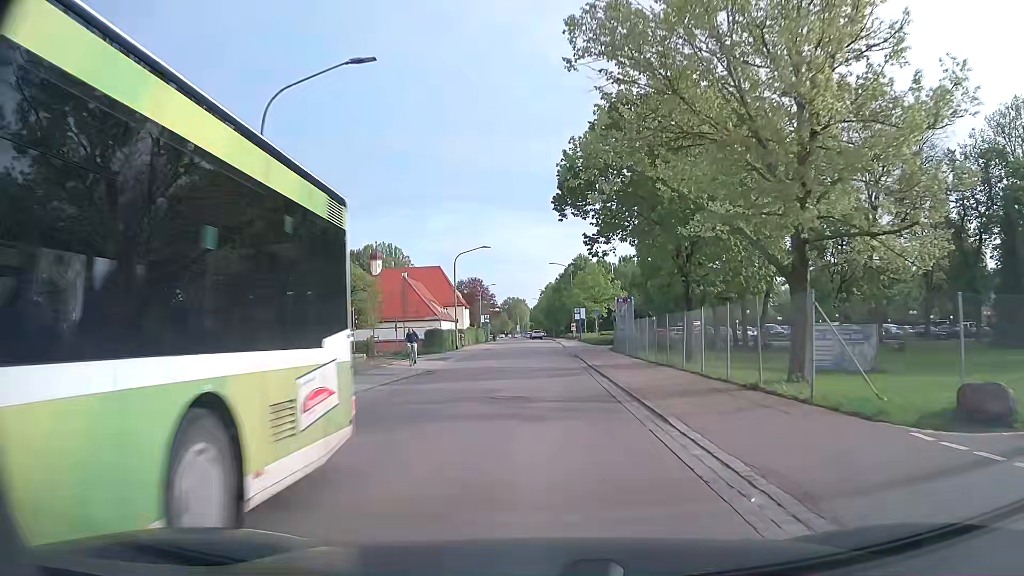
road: tertiary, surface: asphalt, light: Day
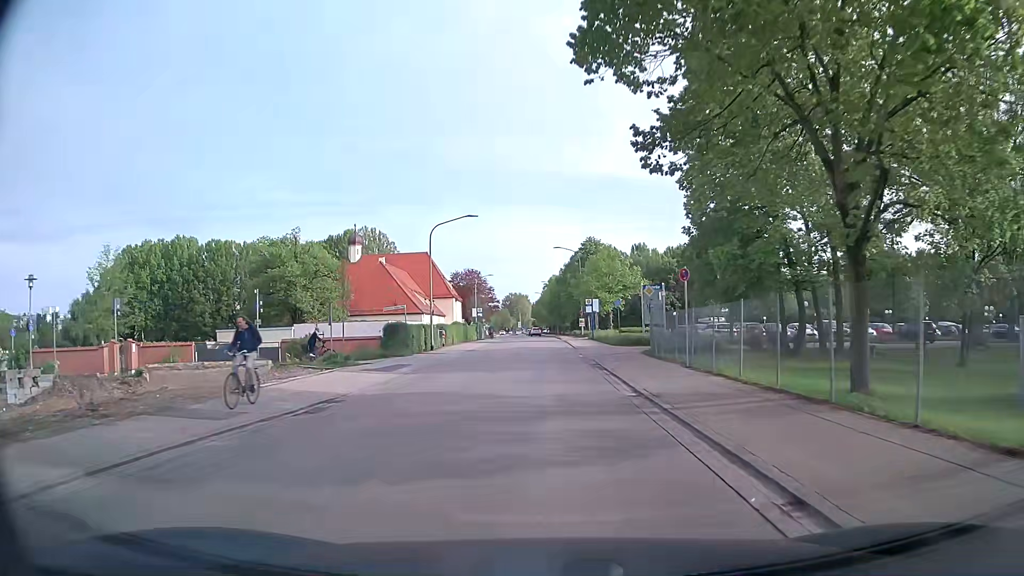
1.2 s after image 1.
(-0.2, +14.3) m; -1°
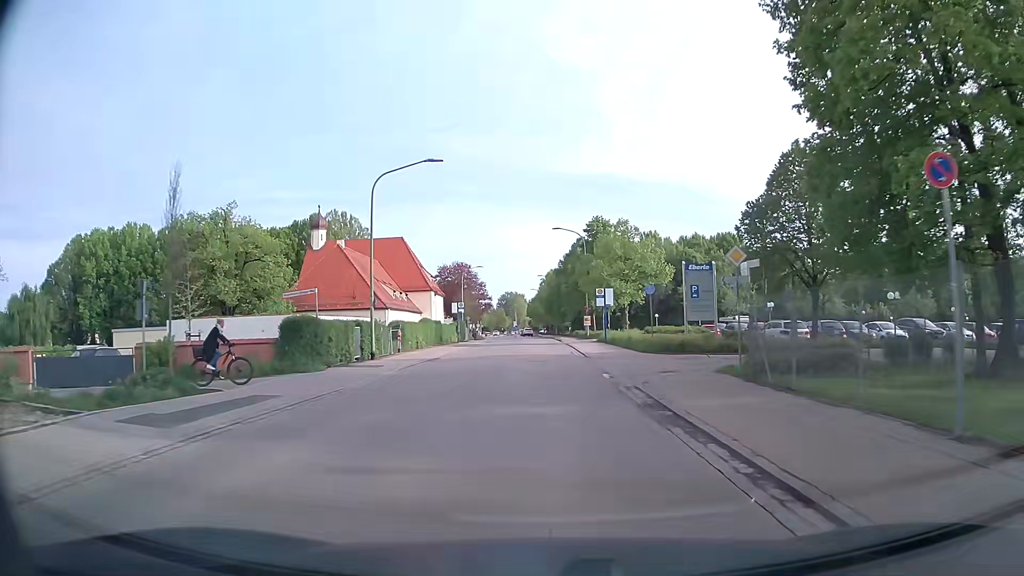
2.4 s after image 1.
(0.0, +14.7) m; +1°
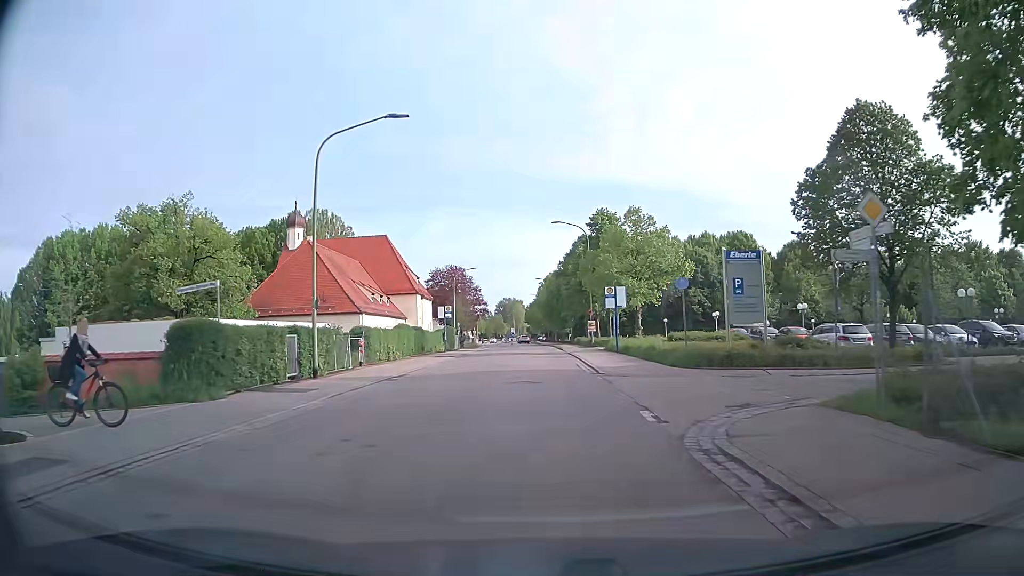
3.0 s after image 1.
(-0.1, +7.5) m; 0°
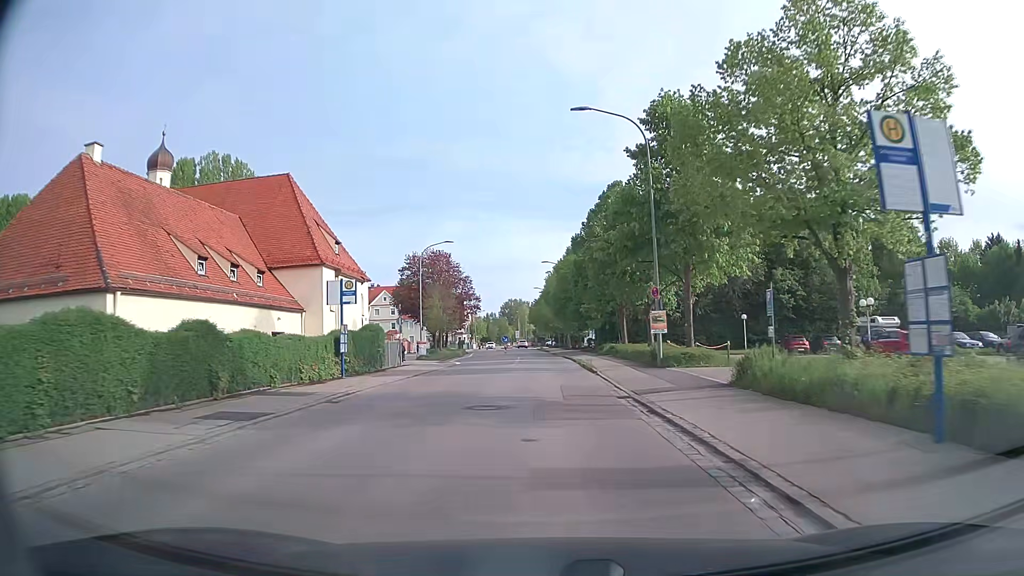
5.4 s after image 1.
(-0.2, +29.8) m; -1°
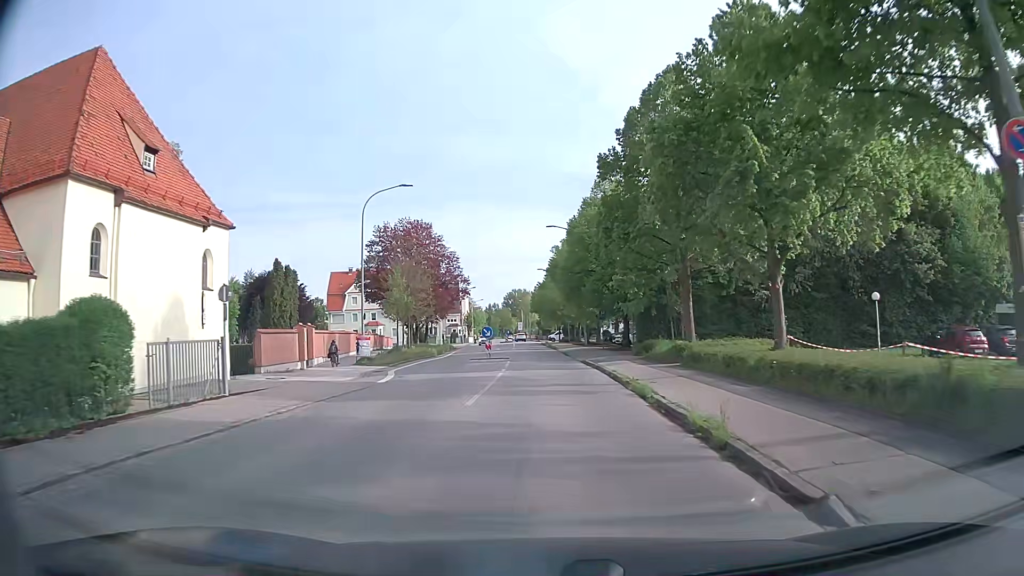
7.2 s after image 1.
(-0.1, +21.3) m; -1°
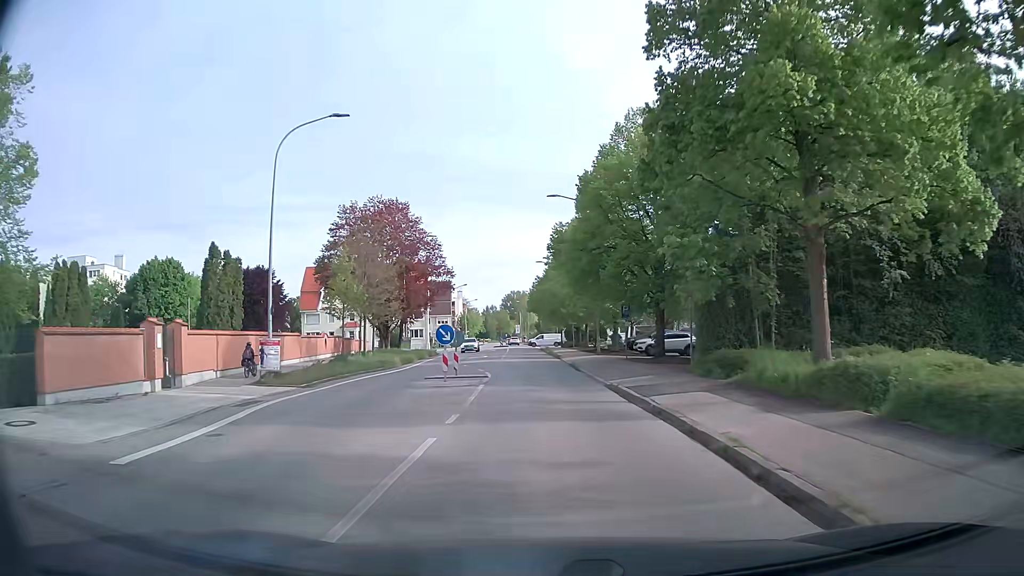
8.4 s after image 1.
(0.0, +14.2) m; 0°
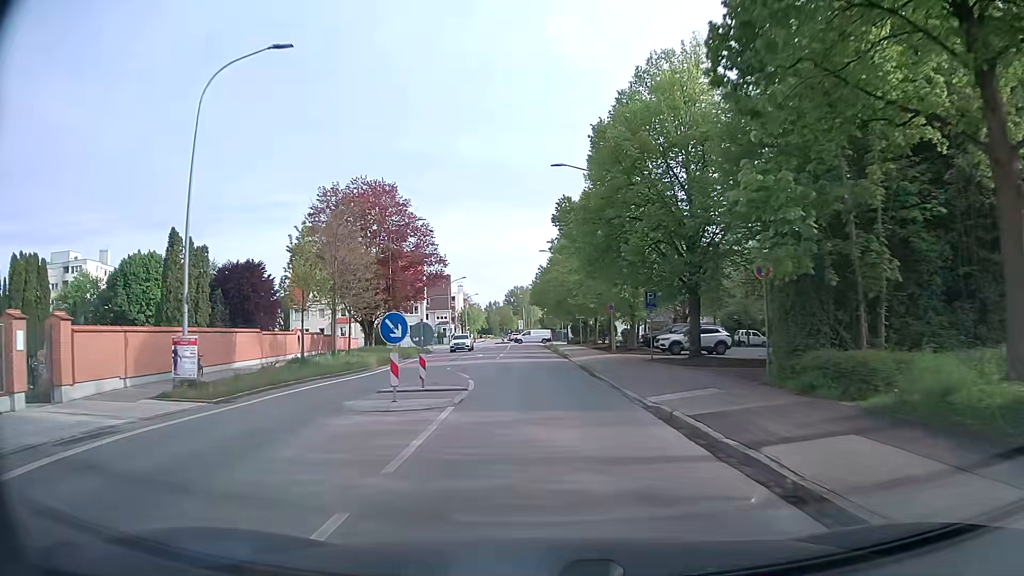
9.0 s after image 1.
(-0.1, +7.1) m; -1°
(0, +10) (0, +20) (-1, +30) (-1, +40) (-1, +50) (-1, +60) (-2, +70) (-2, +80) (-2, +90) (-3, +100) m
